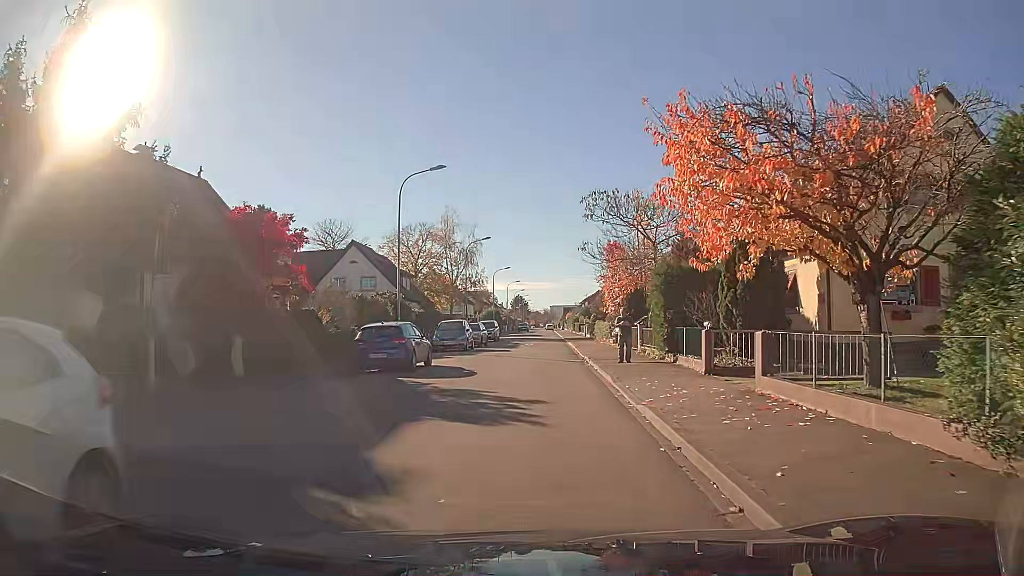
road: residential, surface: asphalt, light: Day
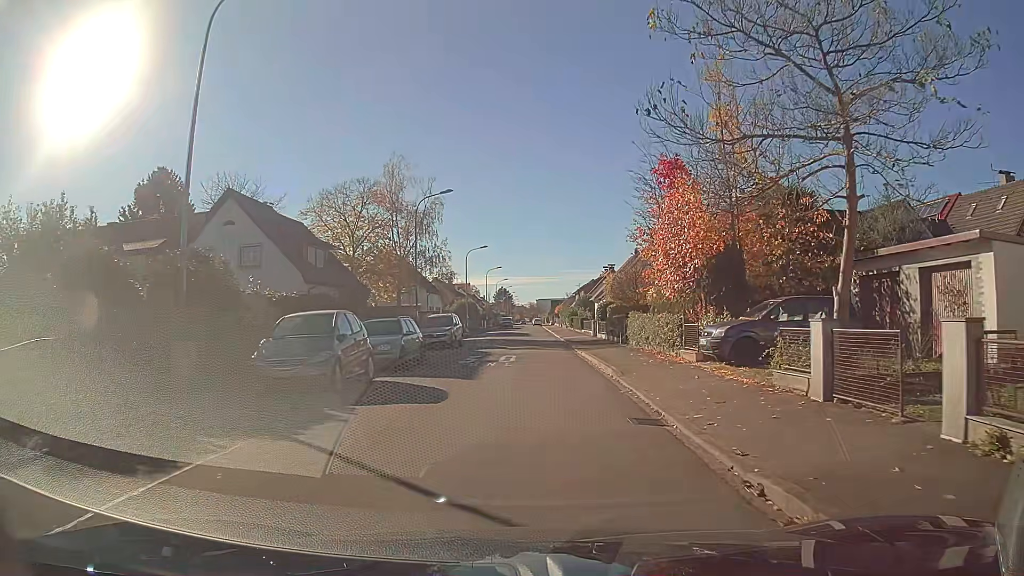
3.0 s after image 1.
(+0.2, +21.0) m; +1°
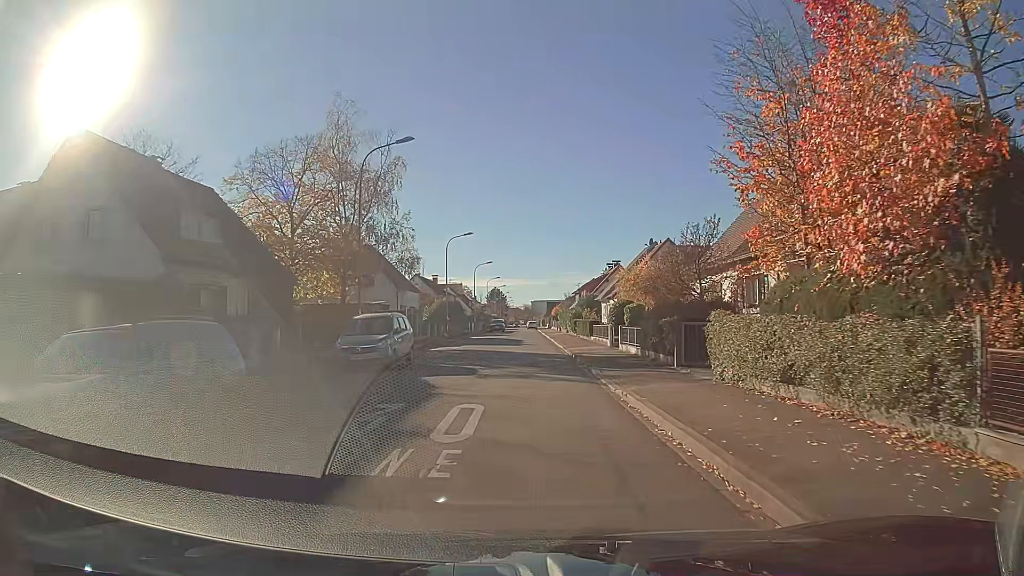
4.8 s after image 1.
(+0.1, +12.8) m; 0°
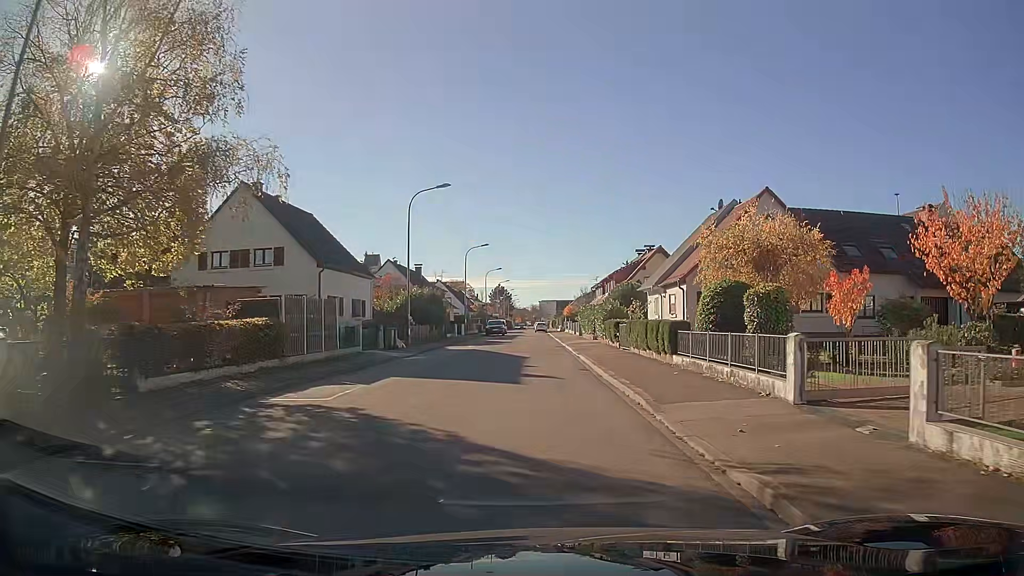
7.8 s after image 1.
(-0.2, +22.0) m; -1°
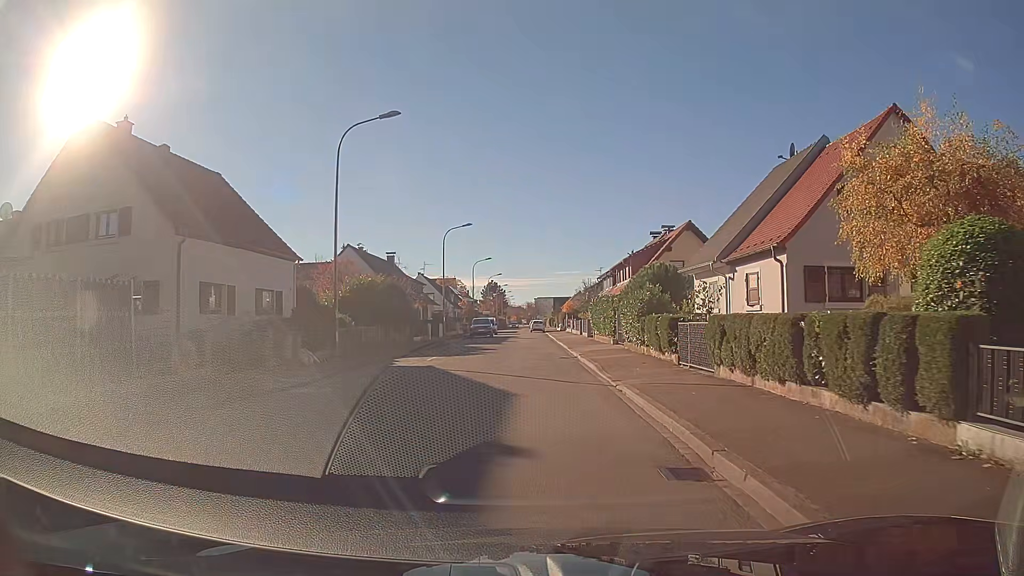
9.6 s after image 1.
(+0.1, +13.6) m; 0°
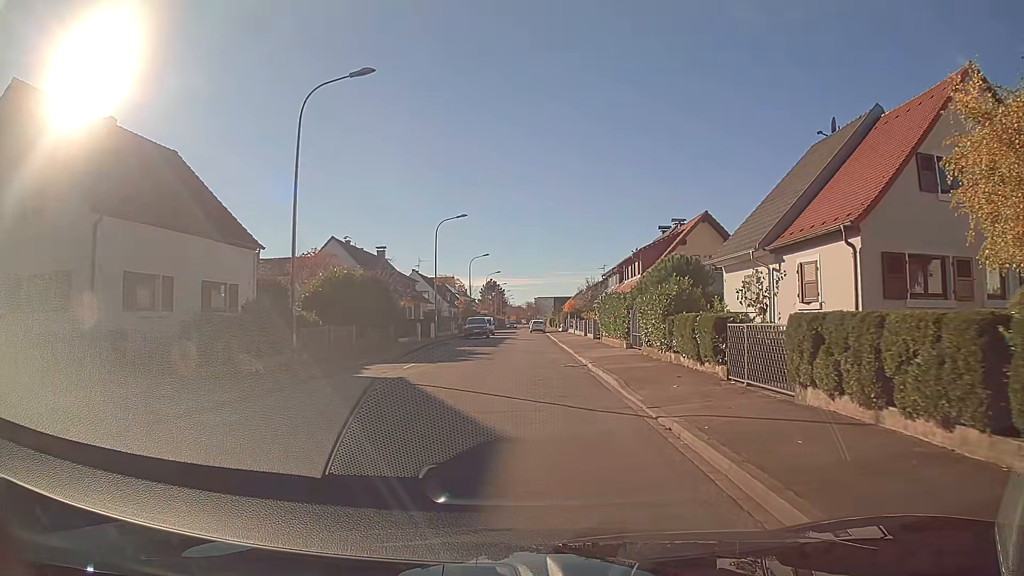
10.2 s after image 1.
(0.0, +4.6) m; 0°
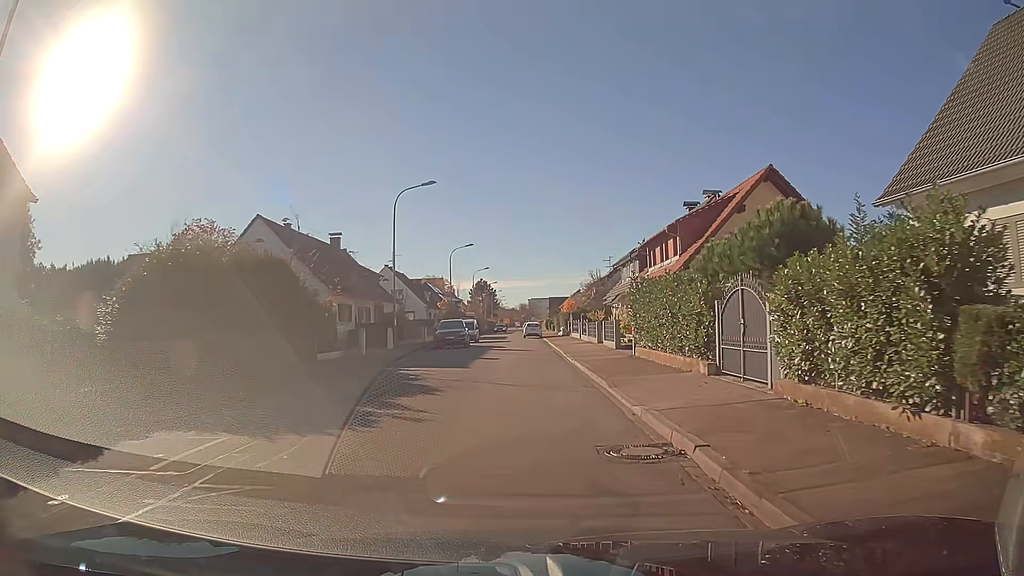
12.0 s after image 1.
(+0.1, +13.4) m; +1°
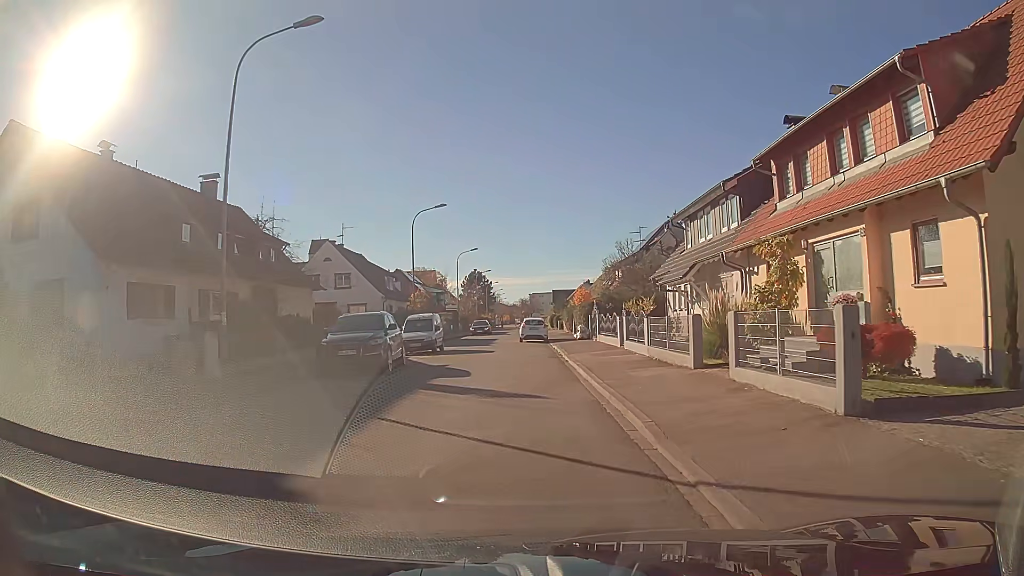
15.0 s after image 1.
(-0.1, +21.3) m; -1°
(0, +10) (0, +20) (0, +30) (-2, +40) (-2, +50) (-2, +60) (-2, +70) (-3, +80) (-3, +90) (-3, +100) m
